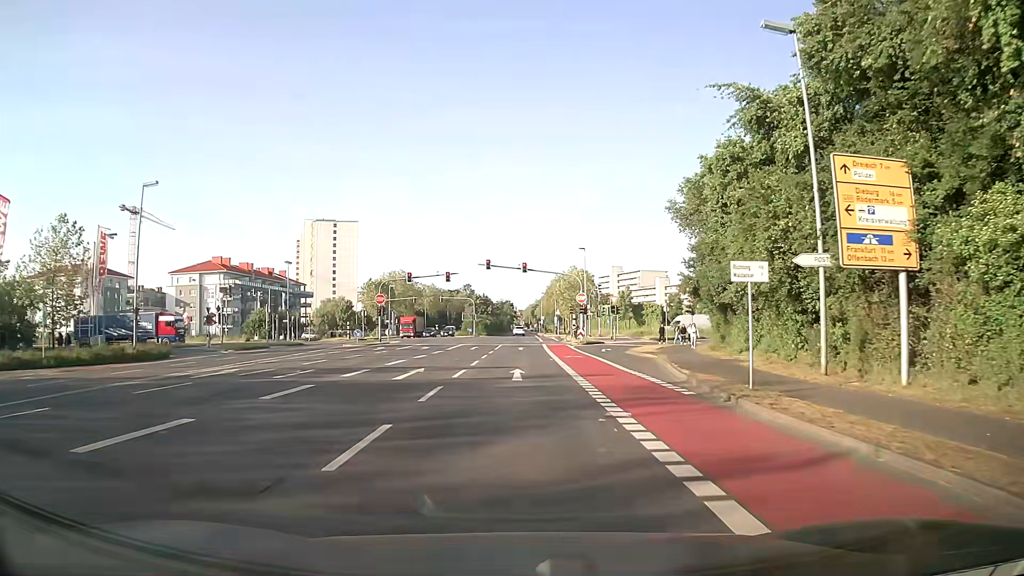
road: secondary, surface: asphalt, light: Day
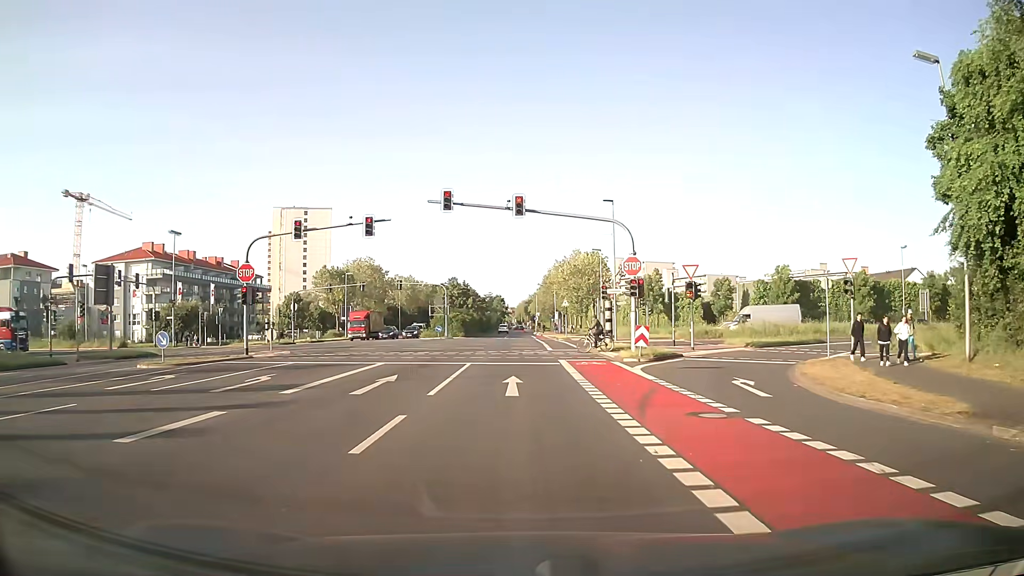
(0.0, +28.9) m; +1°
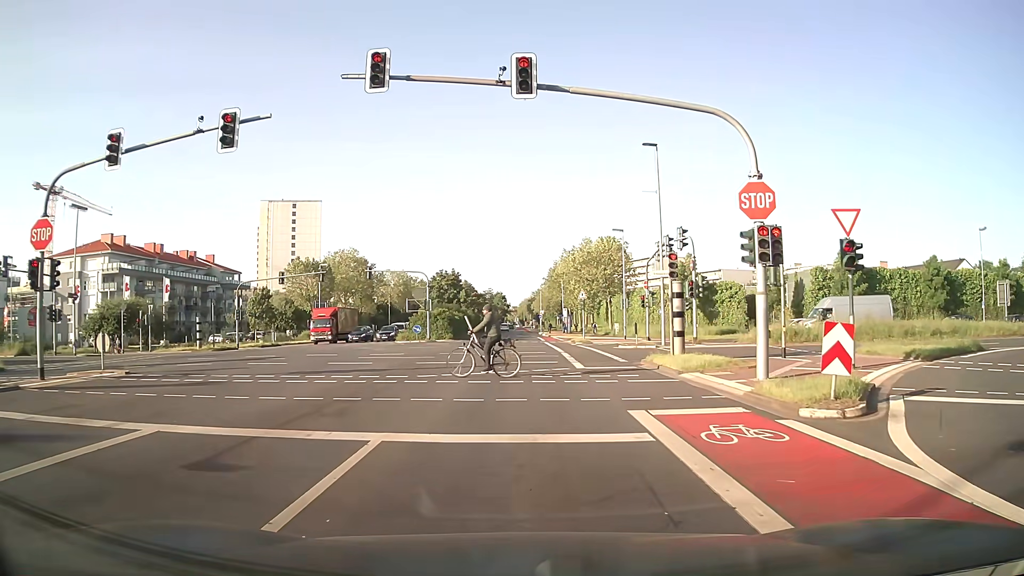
(-0.1, +15.1) m; -1°
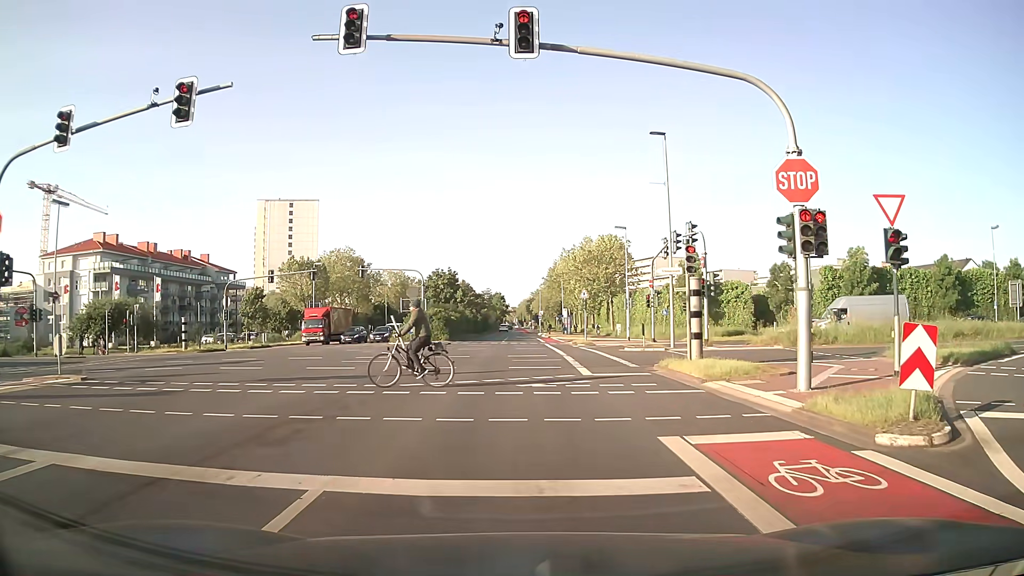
(0.0, +2.2) m; 0°
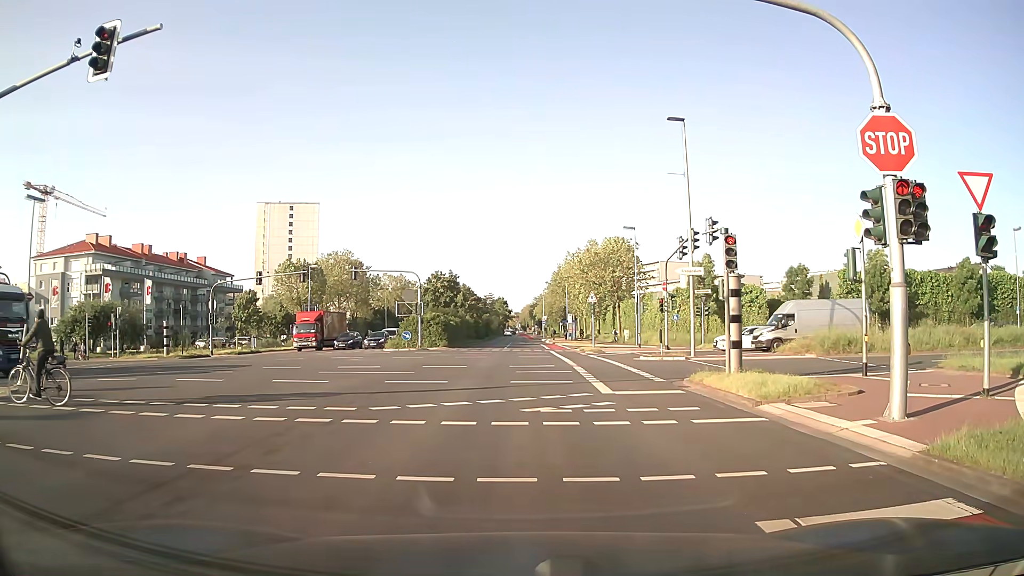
(0.0, +3.0) m; 0°
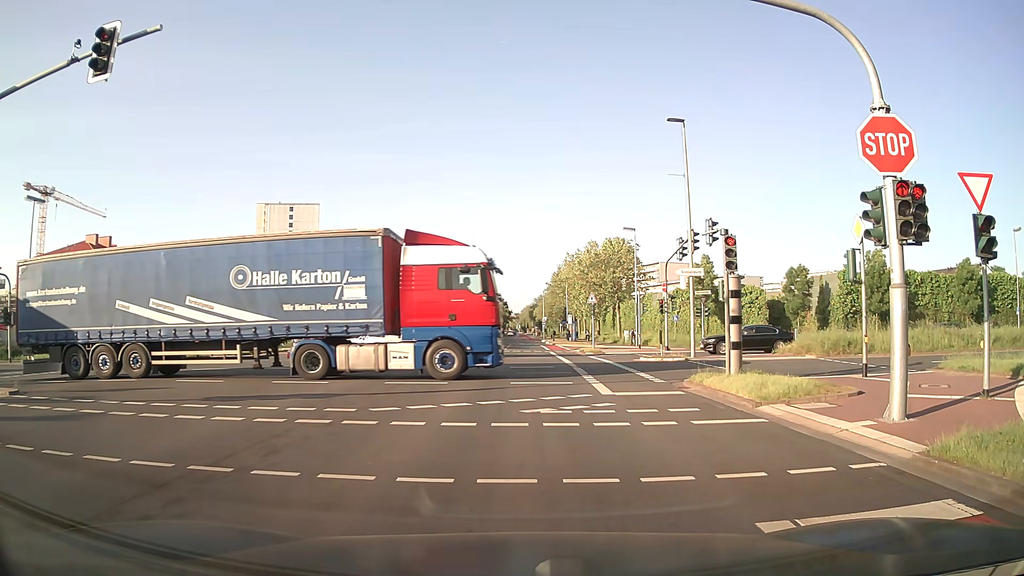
(0.0, +0.1) m; 0°
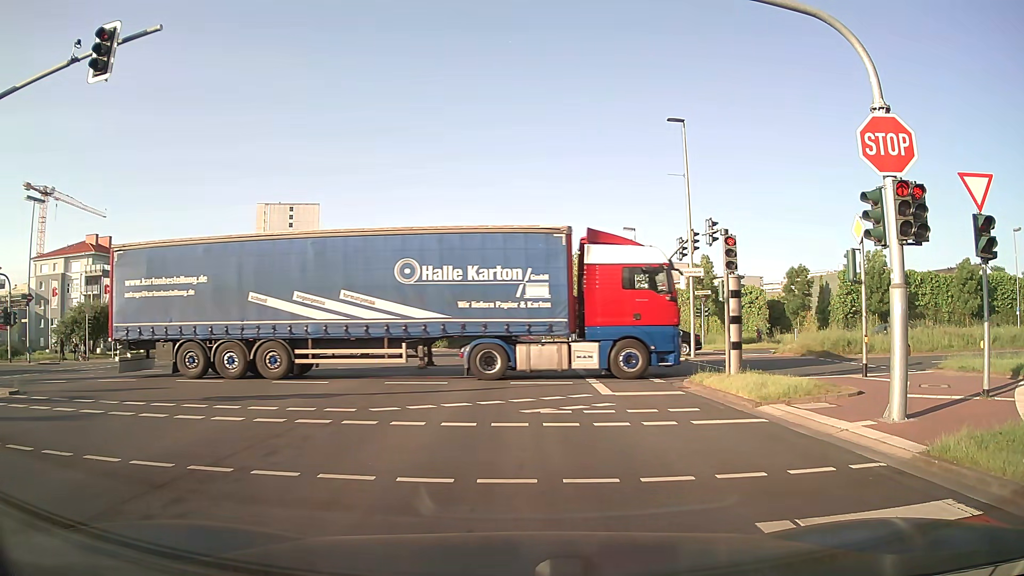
(0.0, 0.0) m; 0°
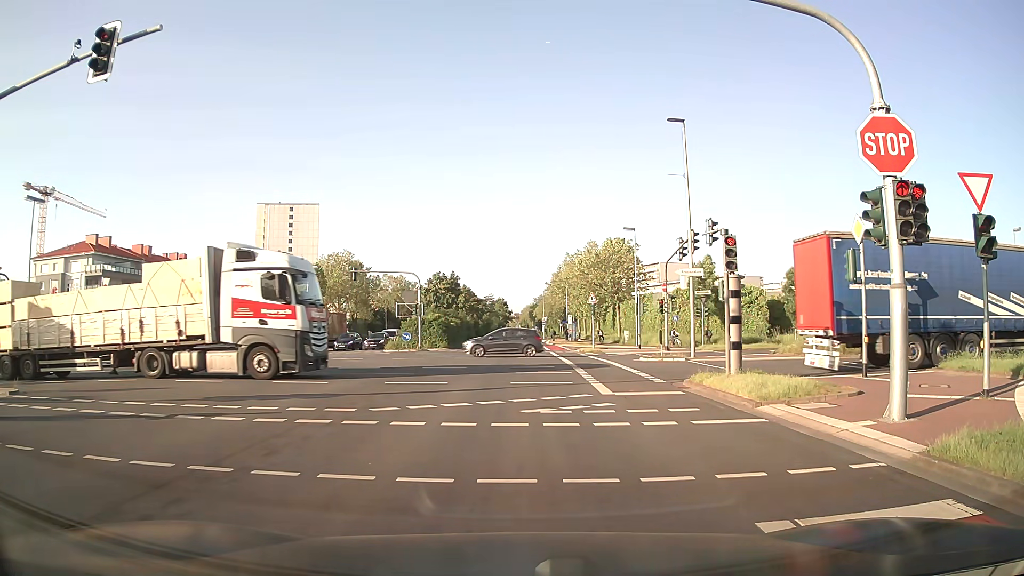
(0.0, 0.0) m; 0°
(0, +10) (0, +20) (0, +30) (+1, +40) (+1, +50) (+1, +60) (+1, +70) (+1, +80) (+1, +90) (+1, +100) m
